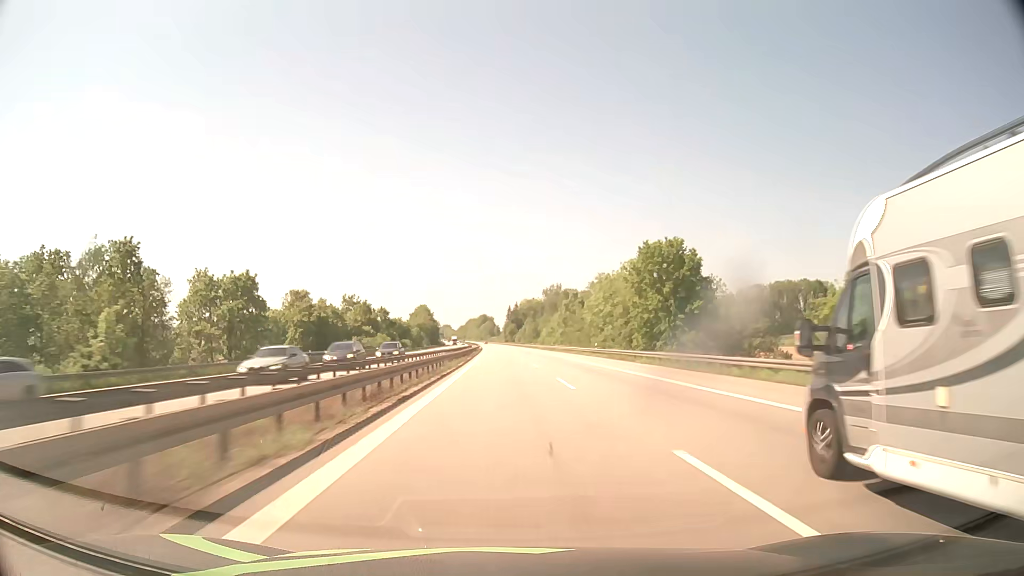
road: motorway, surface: asphalt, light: Day
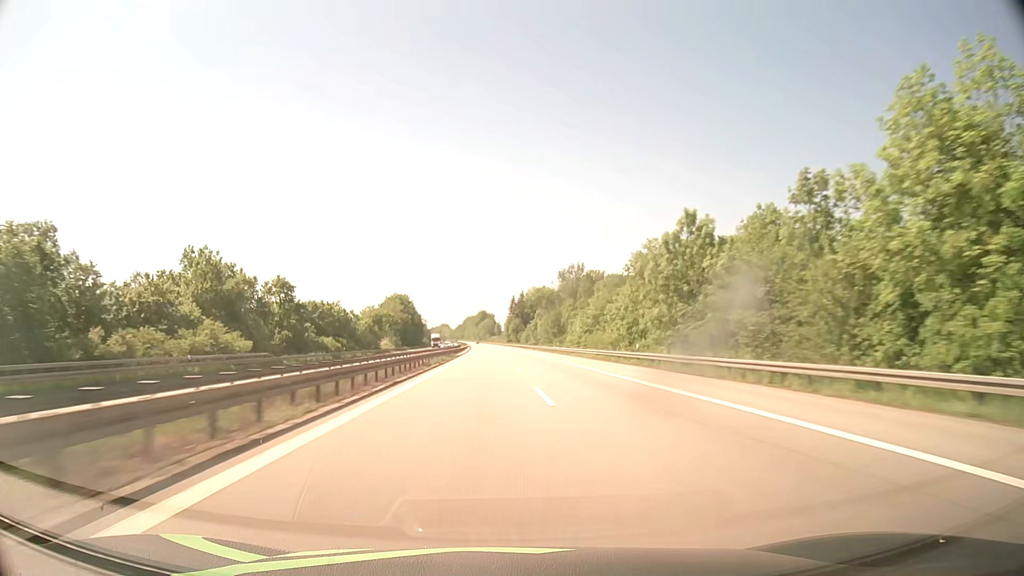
(-0.2, +76.2) m; 0°
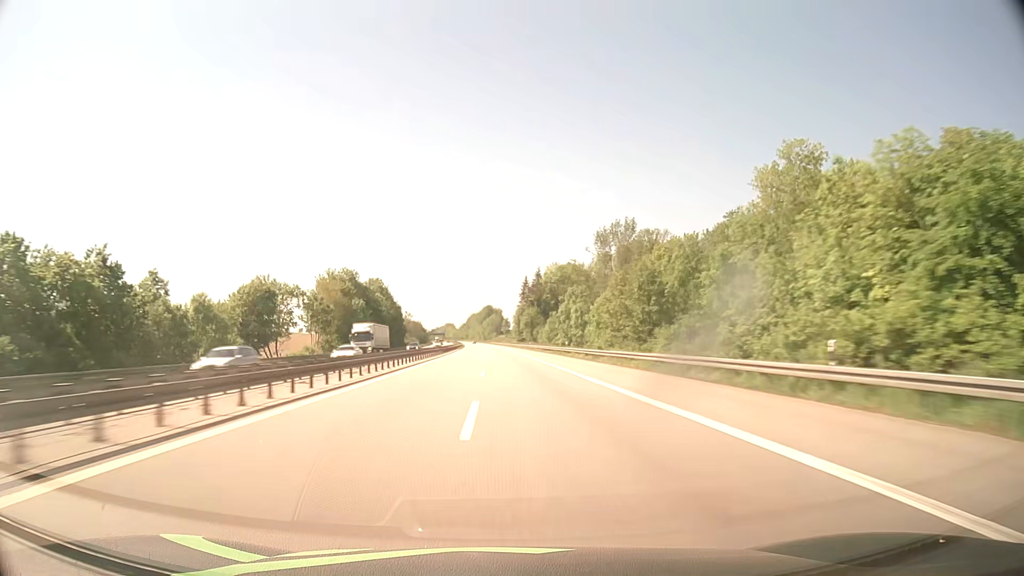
(-0.1, +76.2) m; -1°
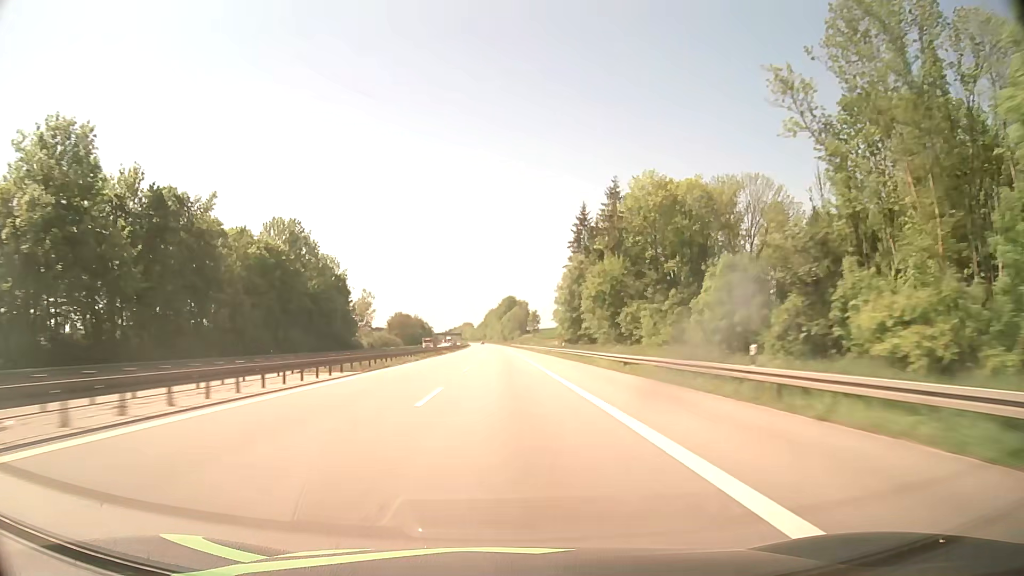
(-1.4, +101.5) m; -2°
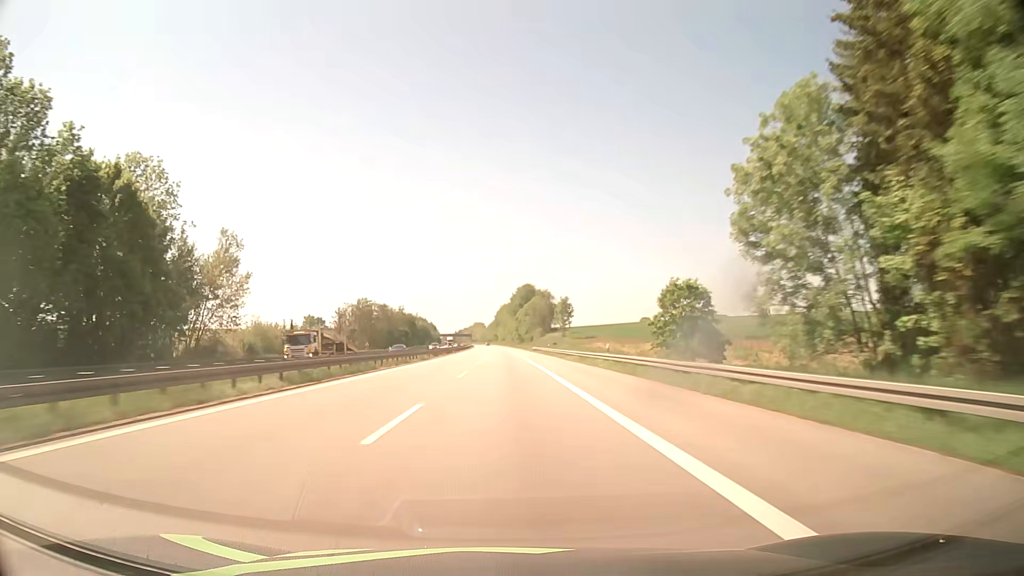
(-1.1, +76.2) m; -1°
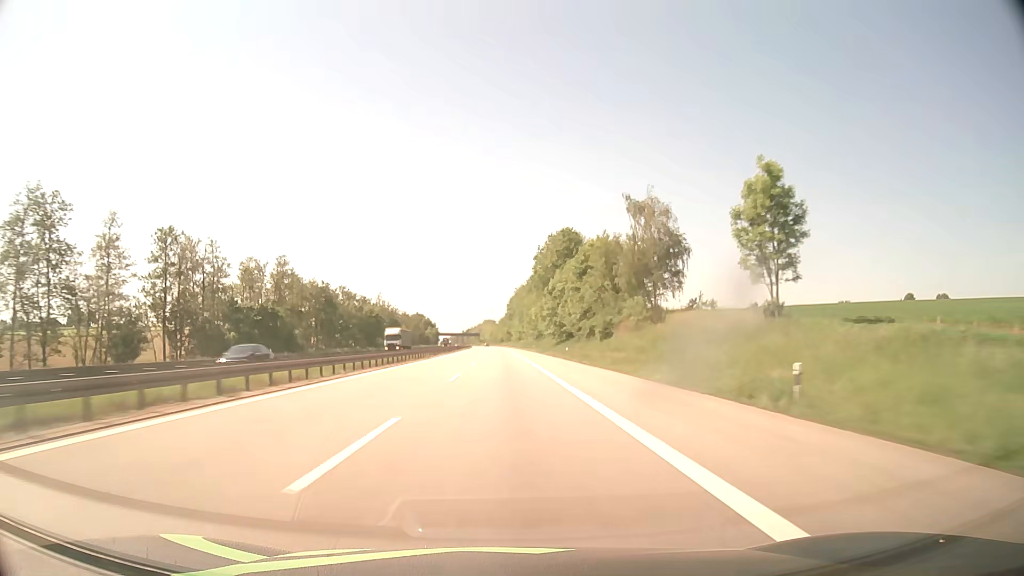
(-1.5, +126.9) m; -1°
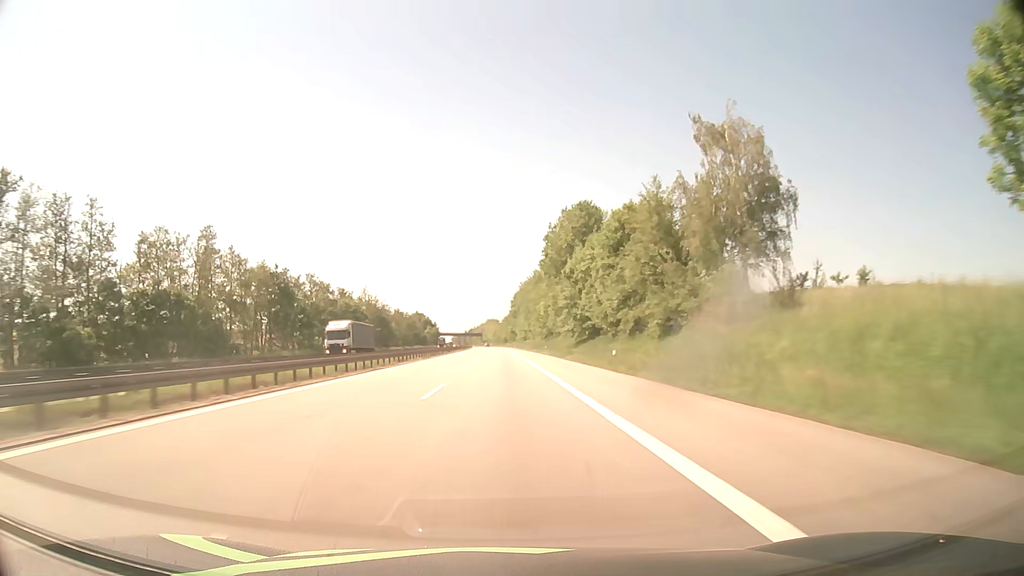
(0.0, +25.4) m; 0°
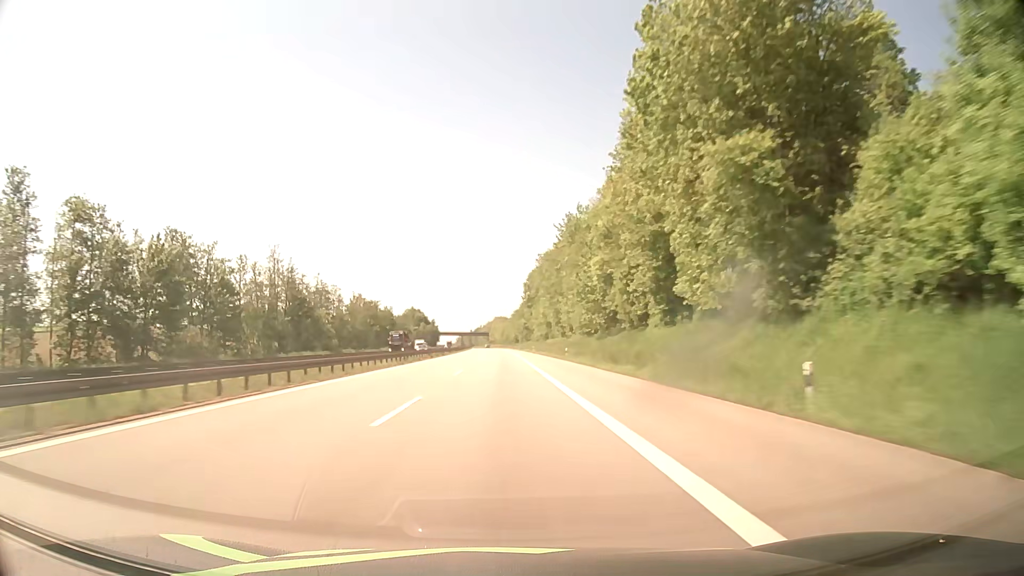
(-0.6, +76.2) m; -1°
(0, +10) (0, +20) (0, +30) (0, +40) (0, +50) (0, +60) (-1, +70) (-1, +80) (-1, +90) (-1, +100) m
